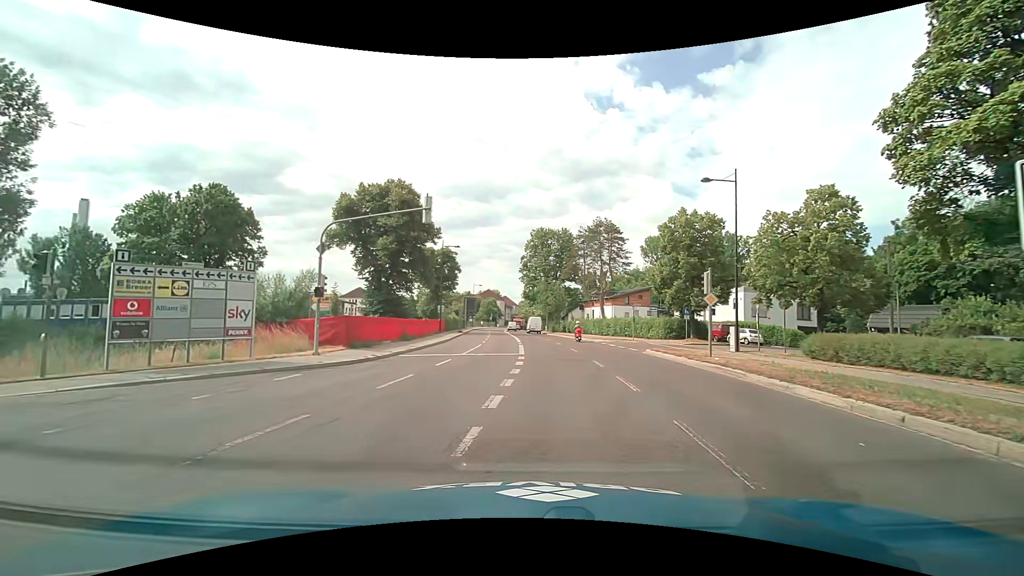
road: secondary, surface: asphalt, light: Day
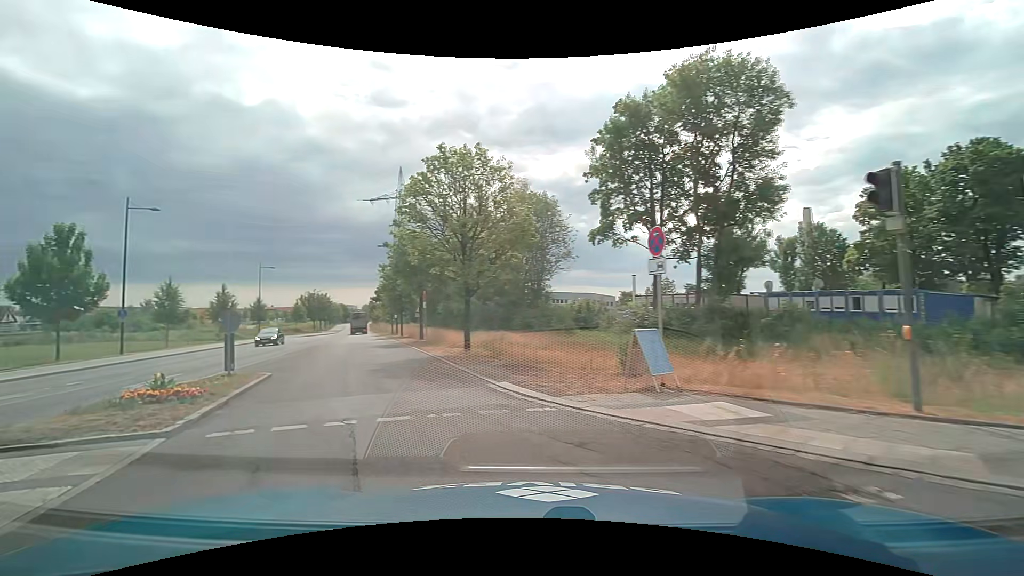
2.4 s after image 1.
(-6.4, +7.8) m; -72°
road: tertiary
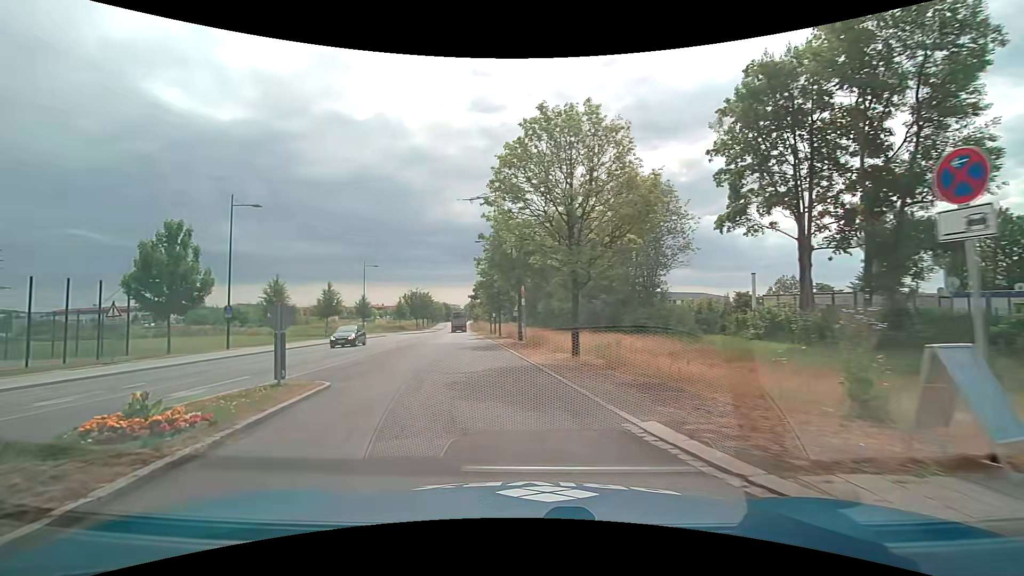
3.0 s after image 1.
(-0.4, +4.1) m; -11°
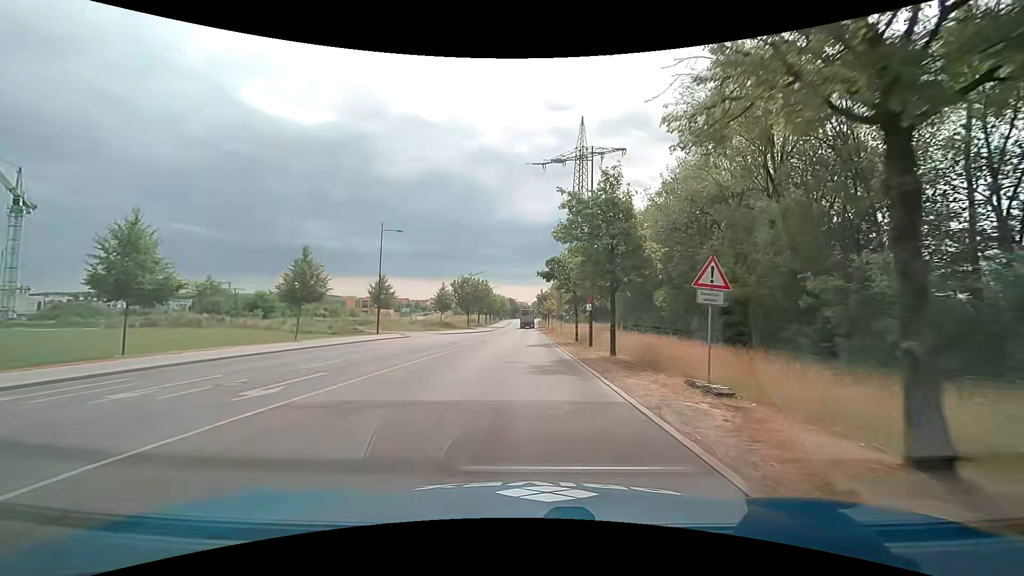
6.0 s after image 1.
(-3.2, +27.3) m; -8°
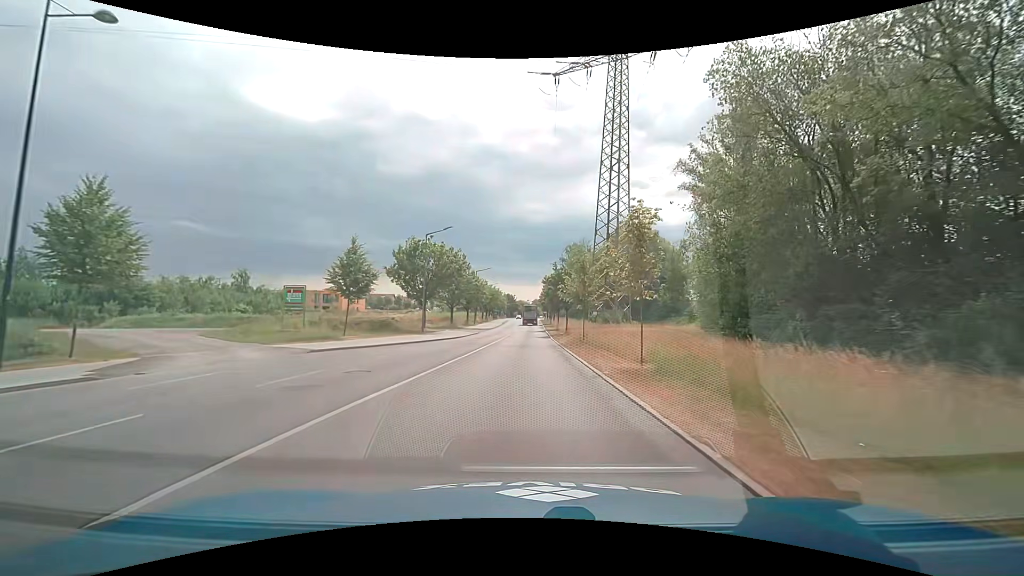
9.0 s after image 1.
(-0.1, +35.1) m; -1°
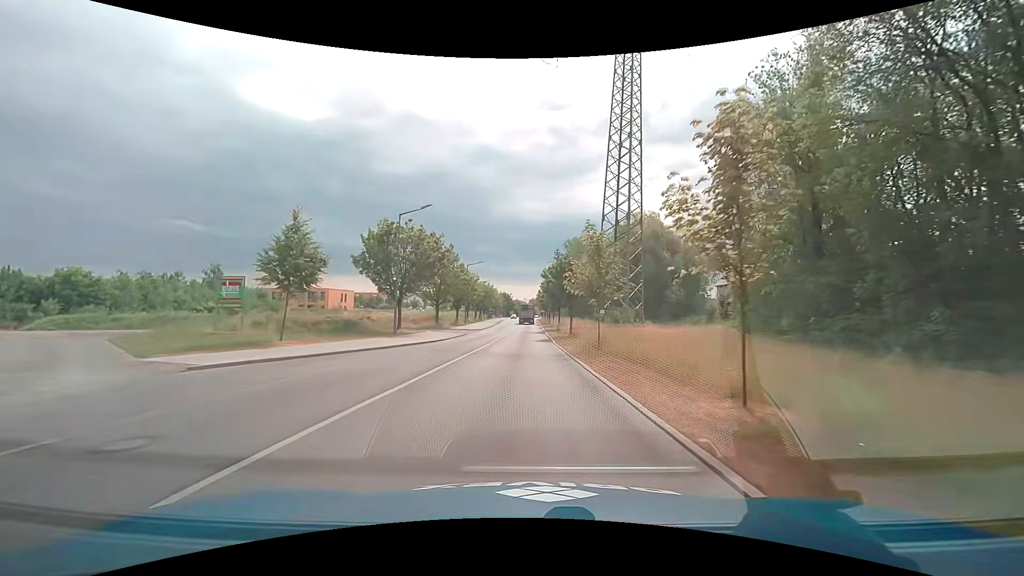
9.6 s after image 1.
(+0.2, +7.6) m; +1°
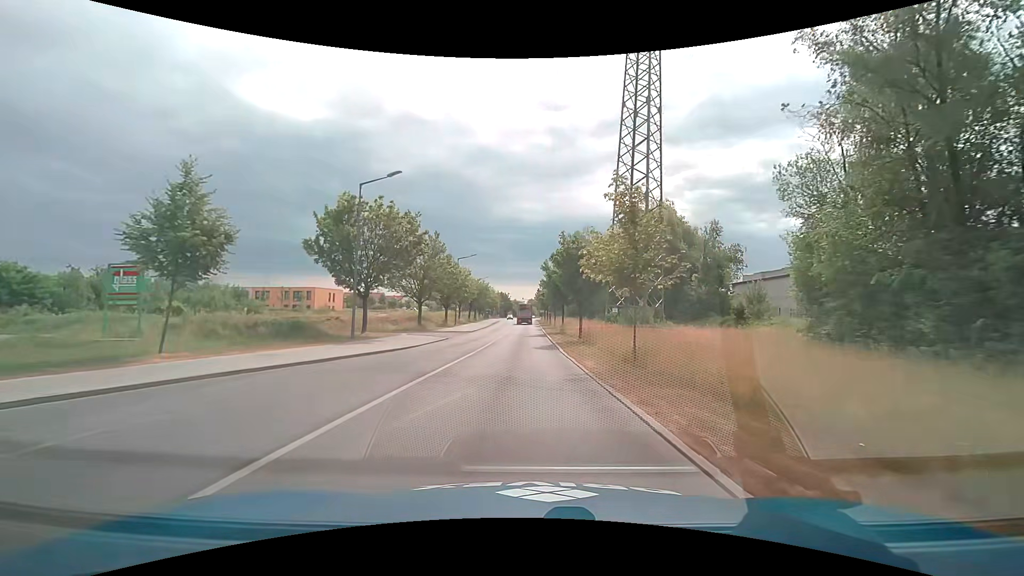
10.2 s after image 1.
(0.0, +7.7) m; 0°
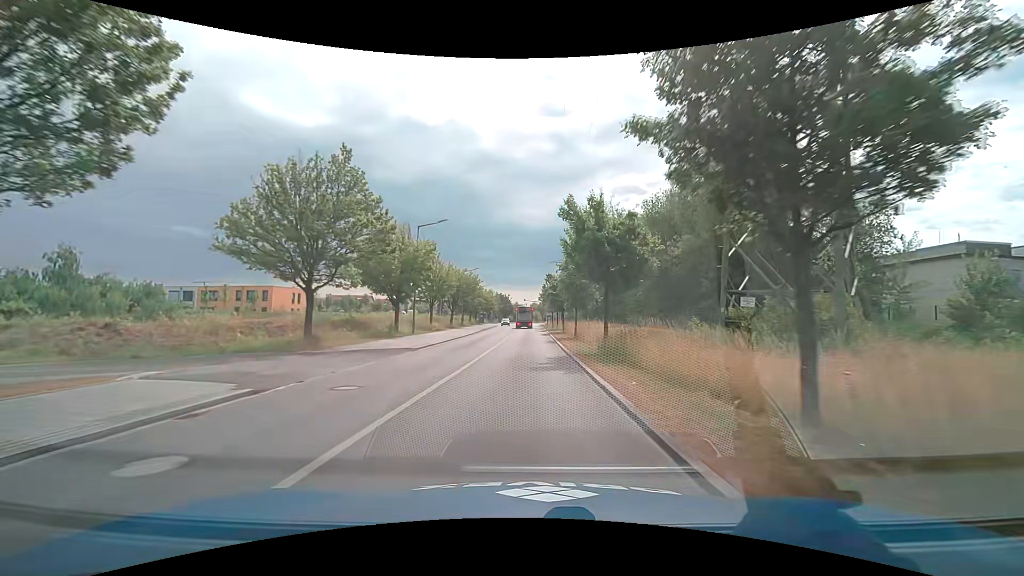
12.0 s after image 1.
(0.0, +23.2) m; 0°
(0, +10) (0, +20) (0, +30) (0, +40) (0, +50) (0, +60) (0, +70) (0, +80) (+1, +90) (+1, +100) m
